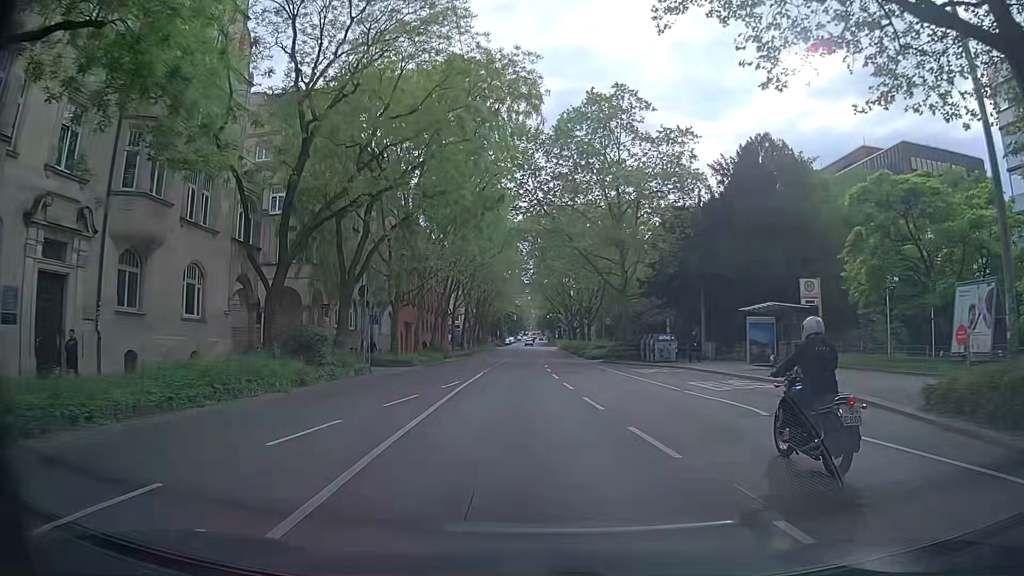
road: secondary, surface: asphalt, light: Day
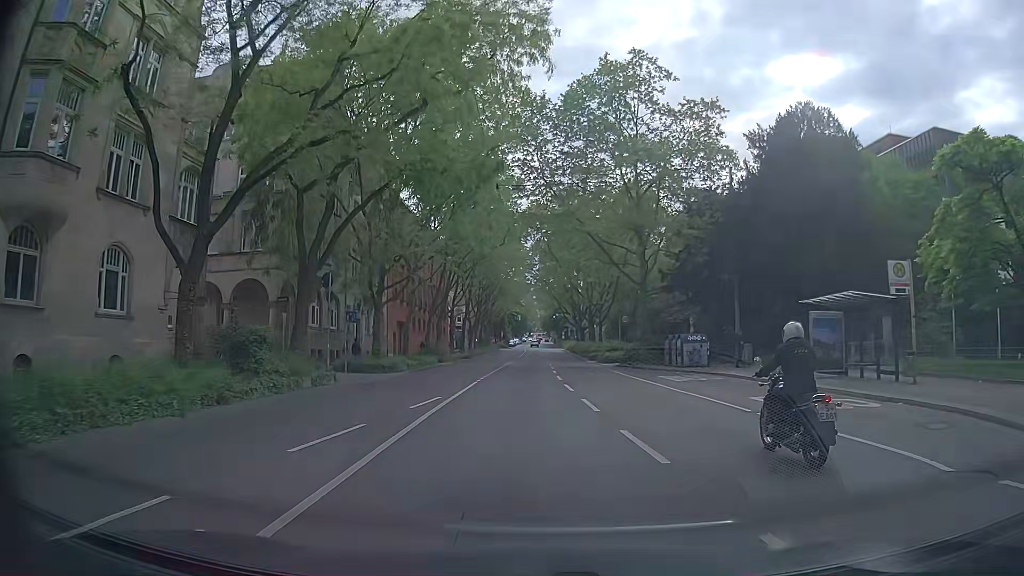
(0.0, +6.3) m; -1°
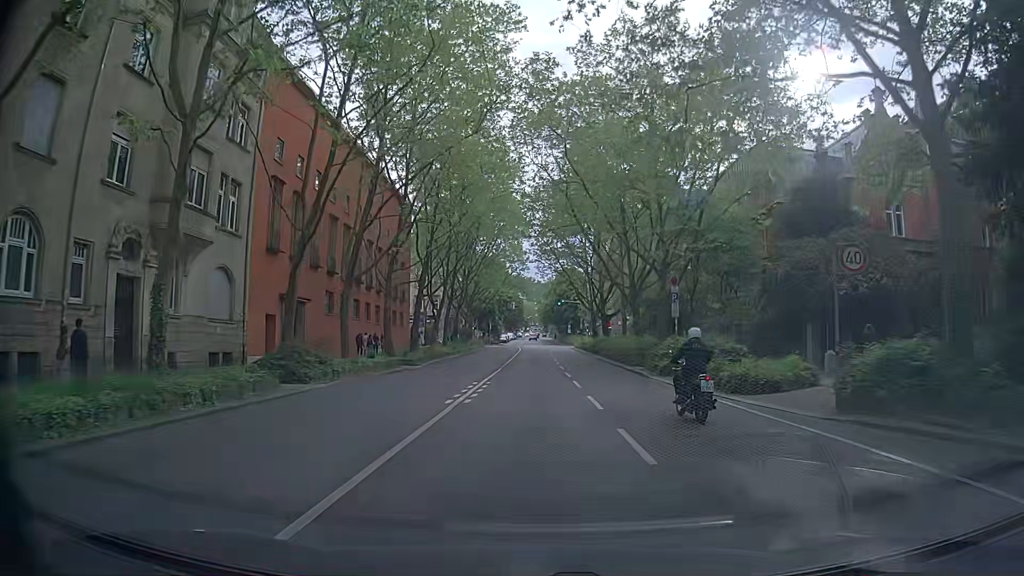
(-0.1, +30.9) m; +1°
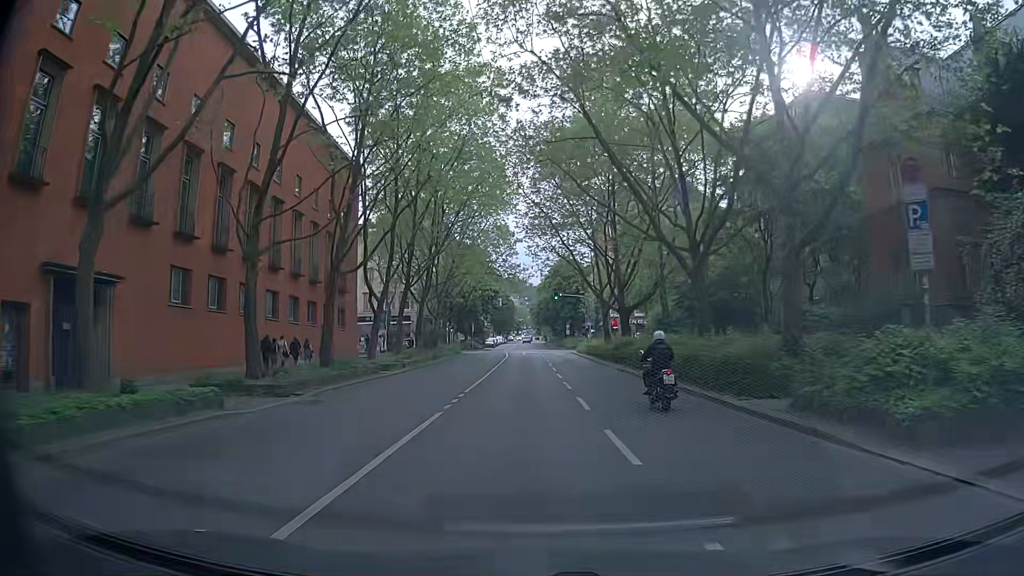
(0.0, +18.4) m; 0°
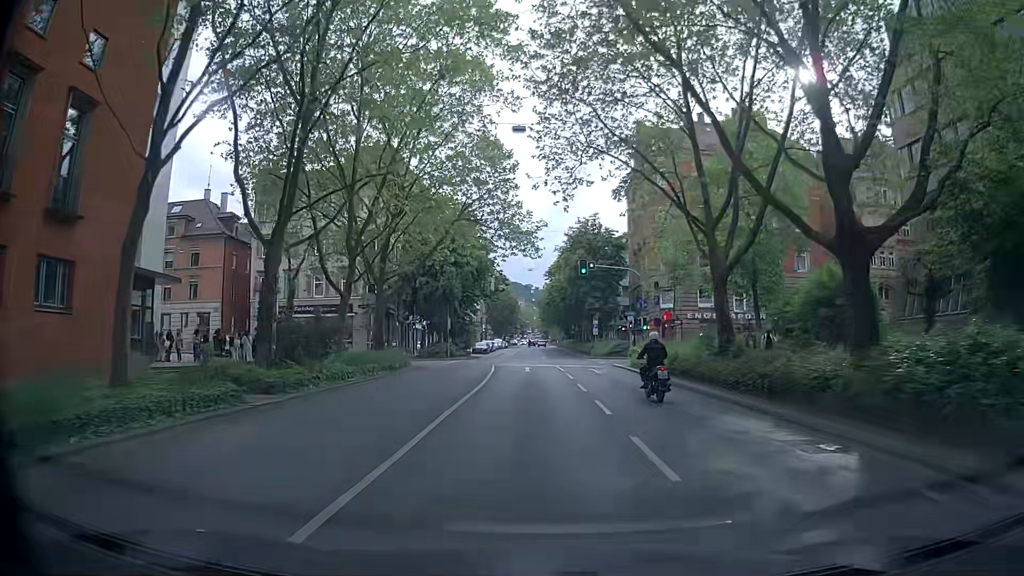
(-0.3, +31.8) m; -1°
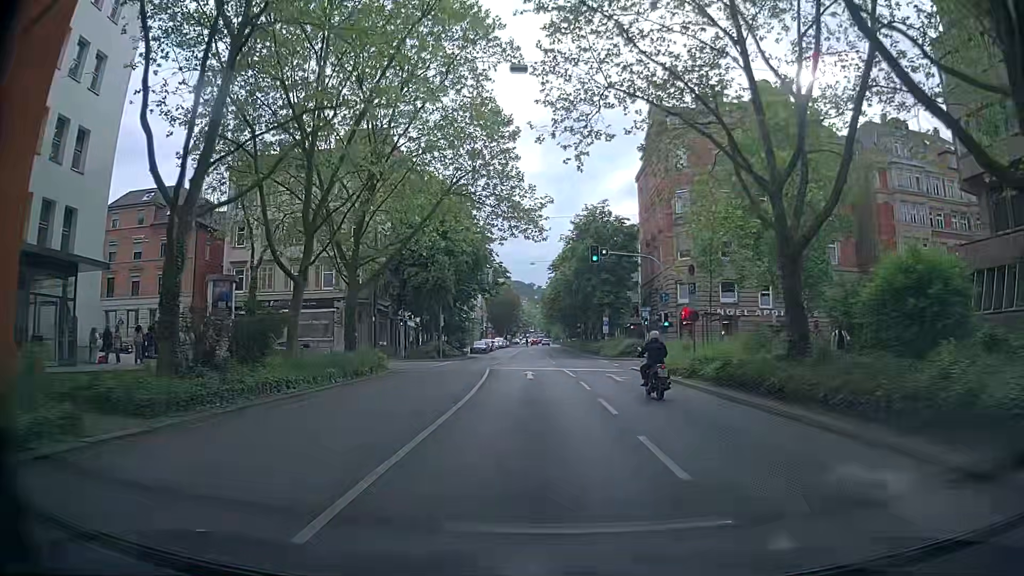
(+0.1, +6.2) m; +2°
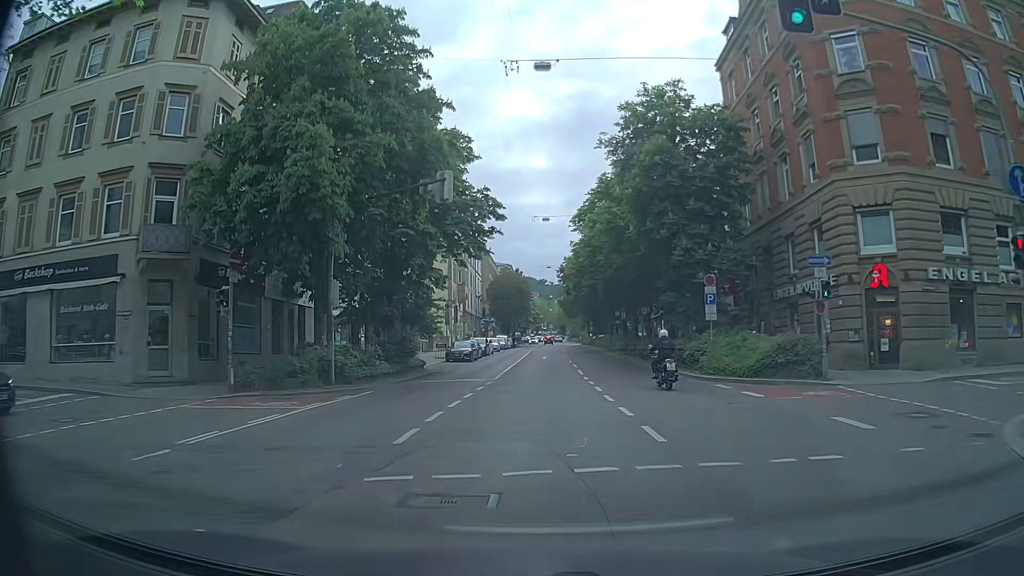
(-0.9, +29.6) m; -2°
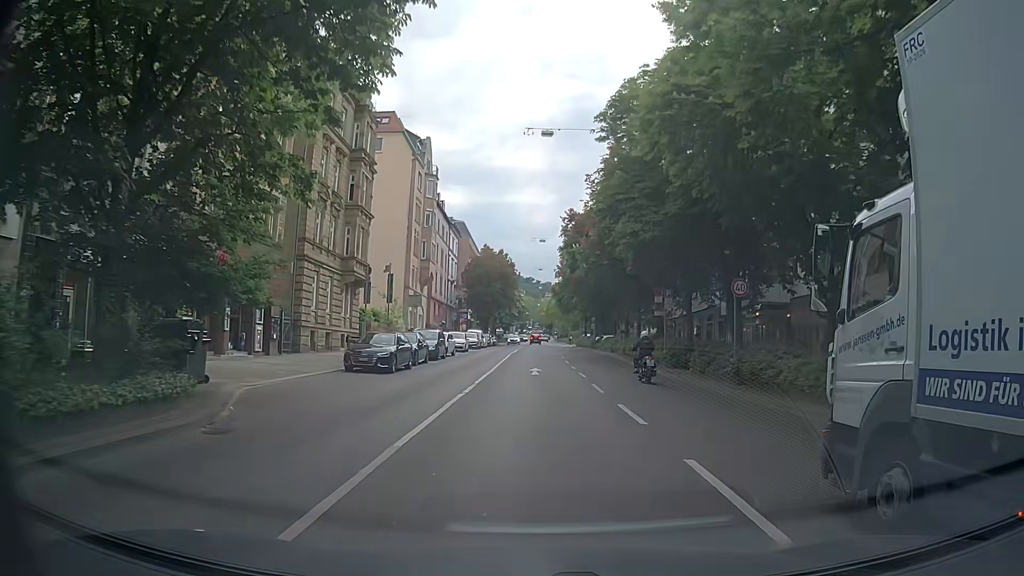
(0.0, +22.7) m; 0°
